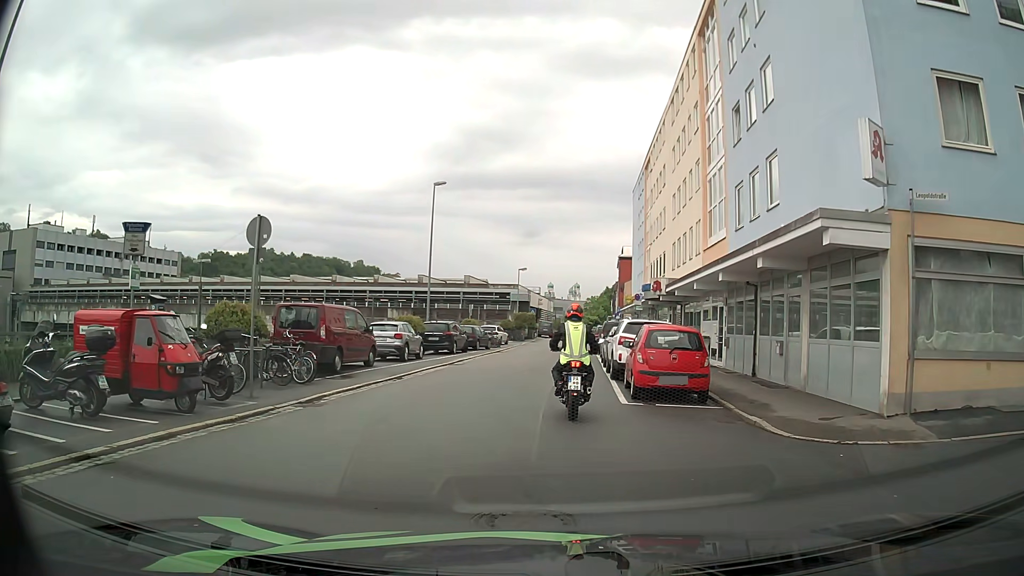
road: residential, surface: asphalt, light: Day
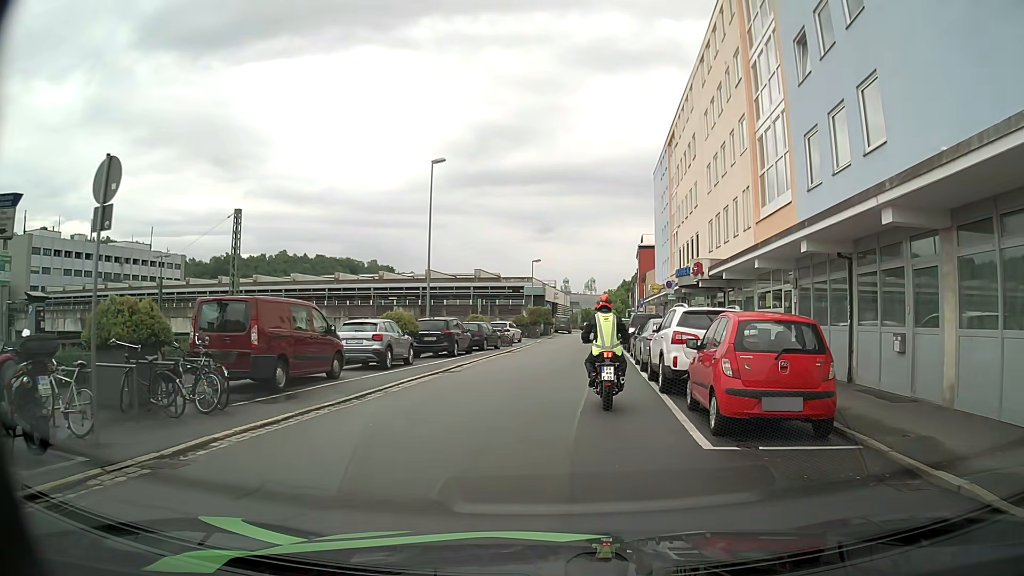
(-0.2, +5.6) m; -1°
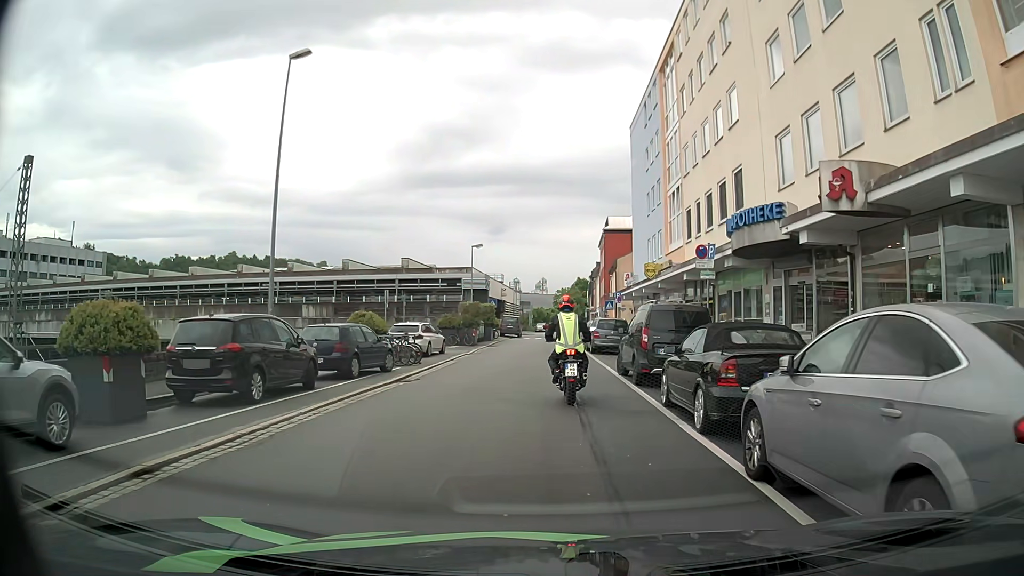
(+0.3, +16.0) m; +3°
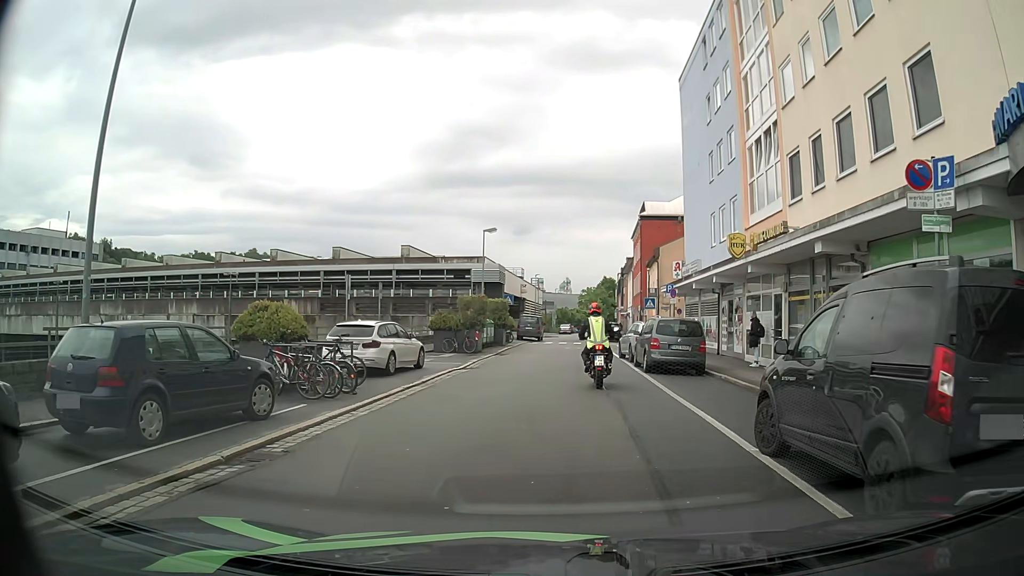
(0.0, +10.4) m; +1°
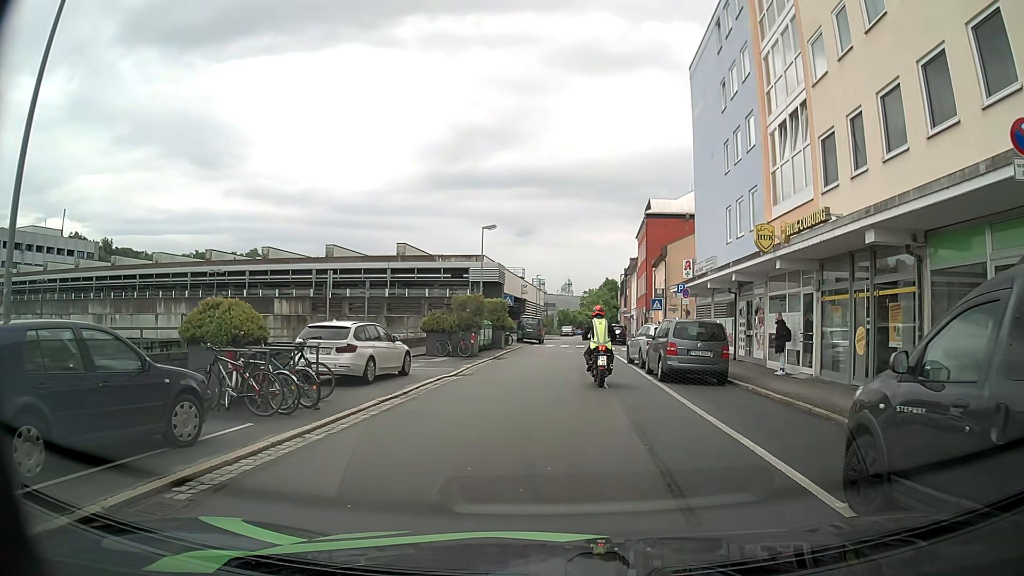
(-0.1, +2.3) m; -2°
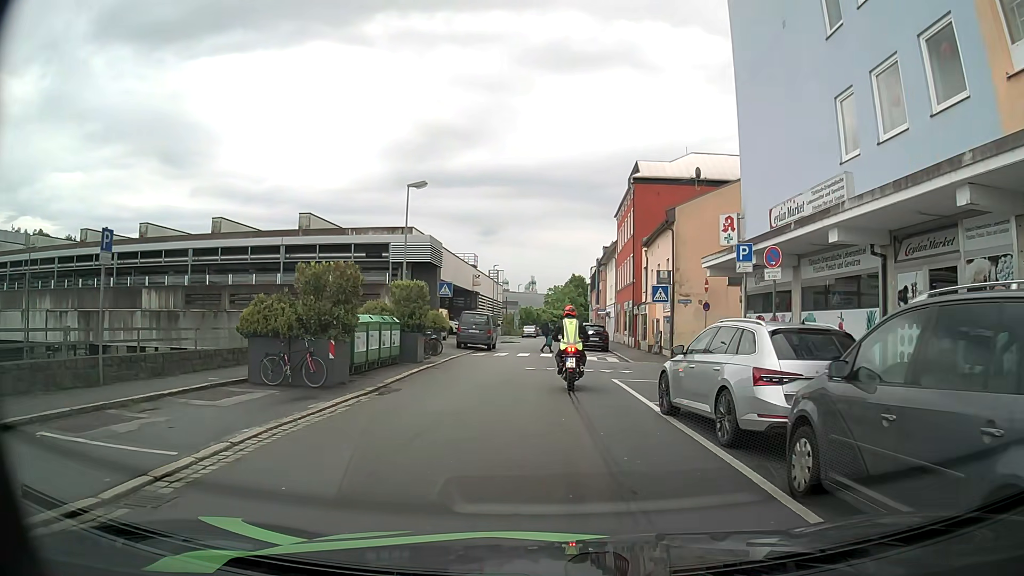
(+0.3, +14.8) m; +2°
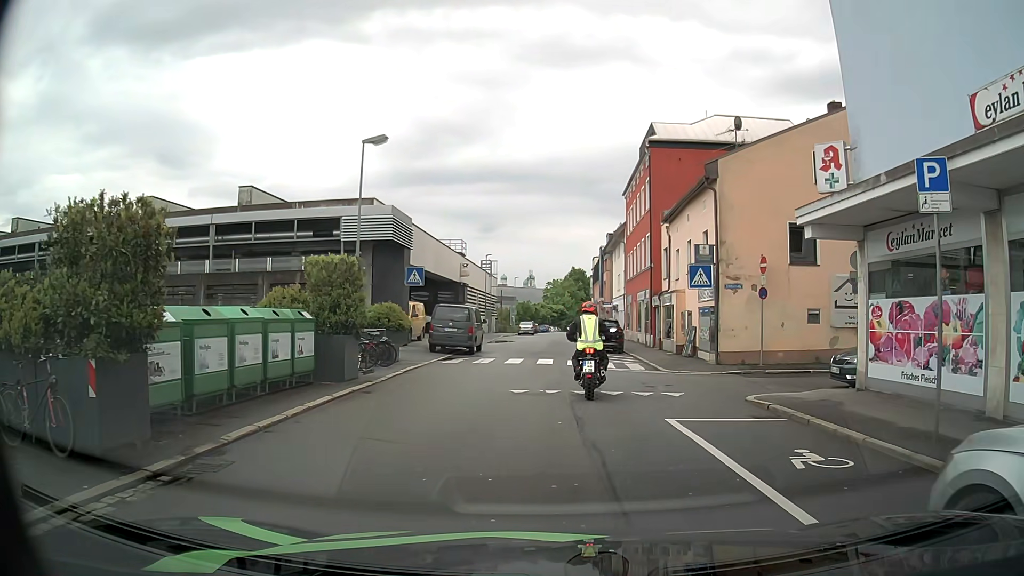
(0.0, +8.0) m; +1°
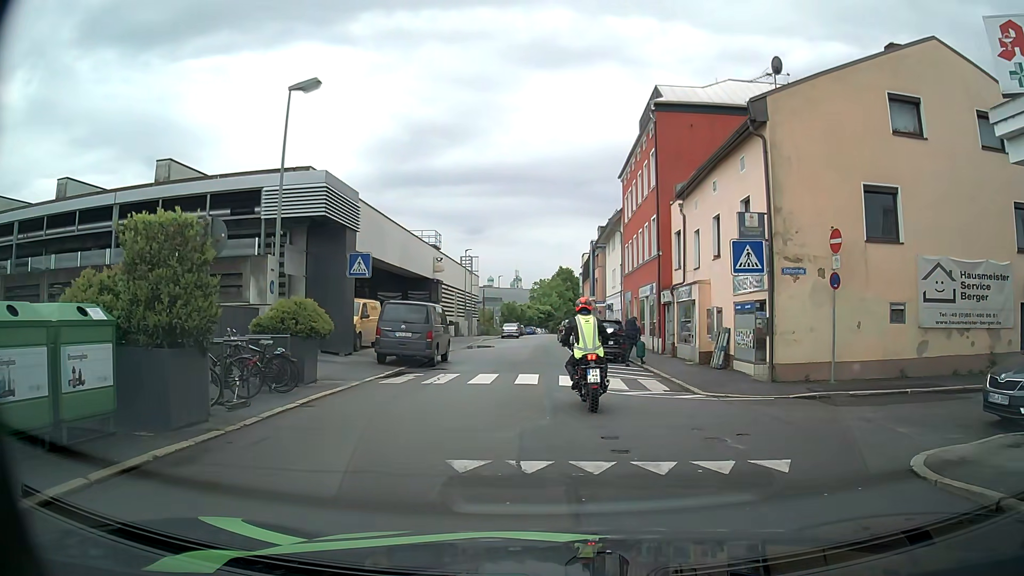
(0.0, +6.6) m; +1°
(0, +10) (-1, +20) (-1, +30) (-2, +40) (-2, +50) (-2, +60) (-1, +70) (-1, +80) (-1, +90) (0, +100) m
